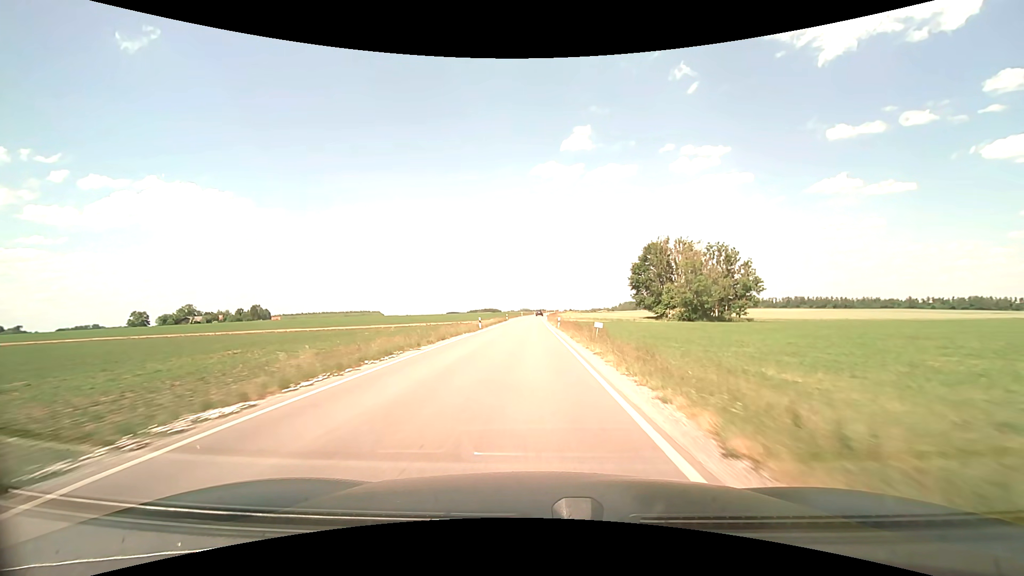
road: secondary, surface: asphalt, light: Day
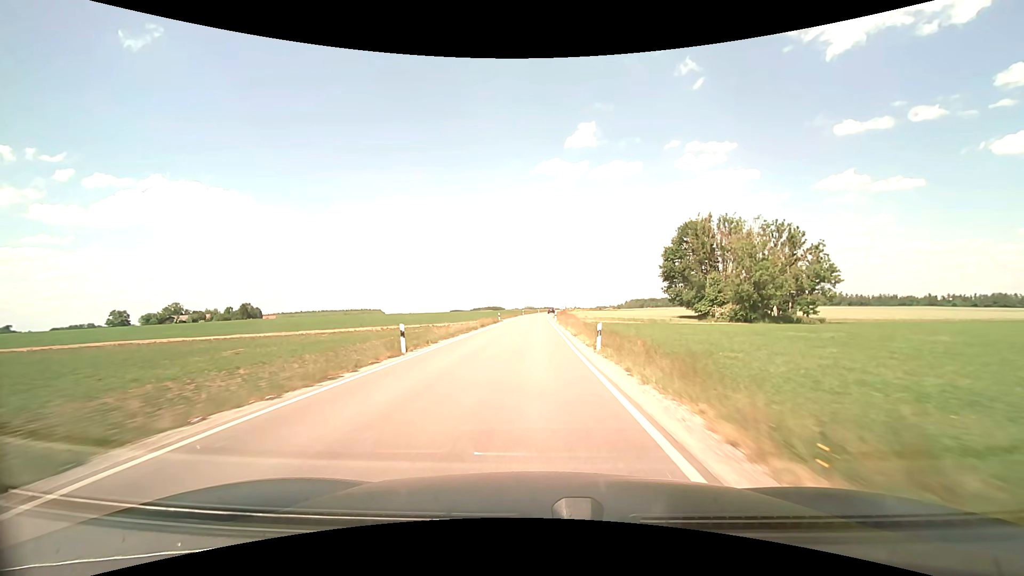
(-0.1, +25.6) m; -1°
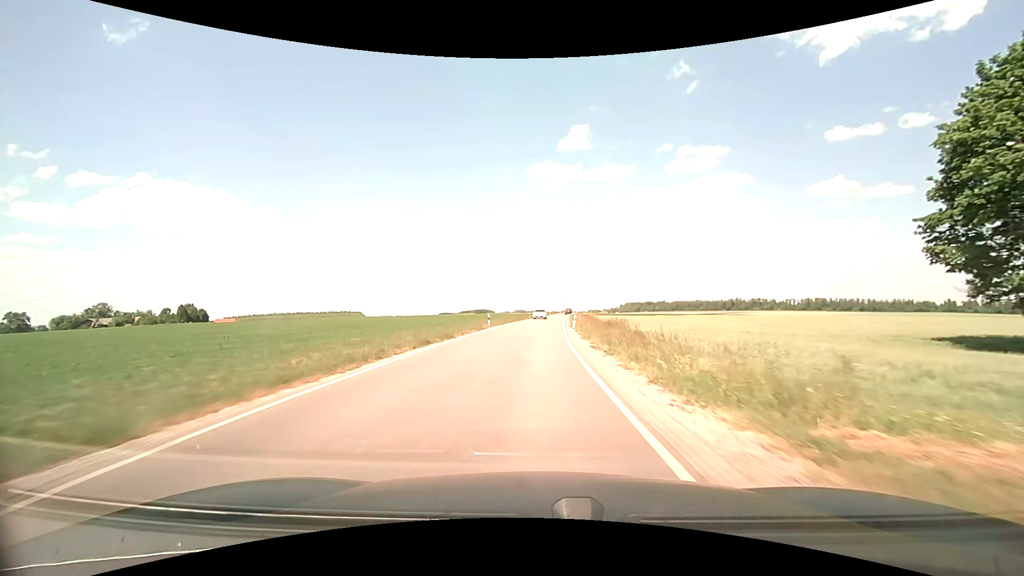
(+0.1, +65.0) m; +1°
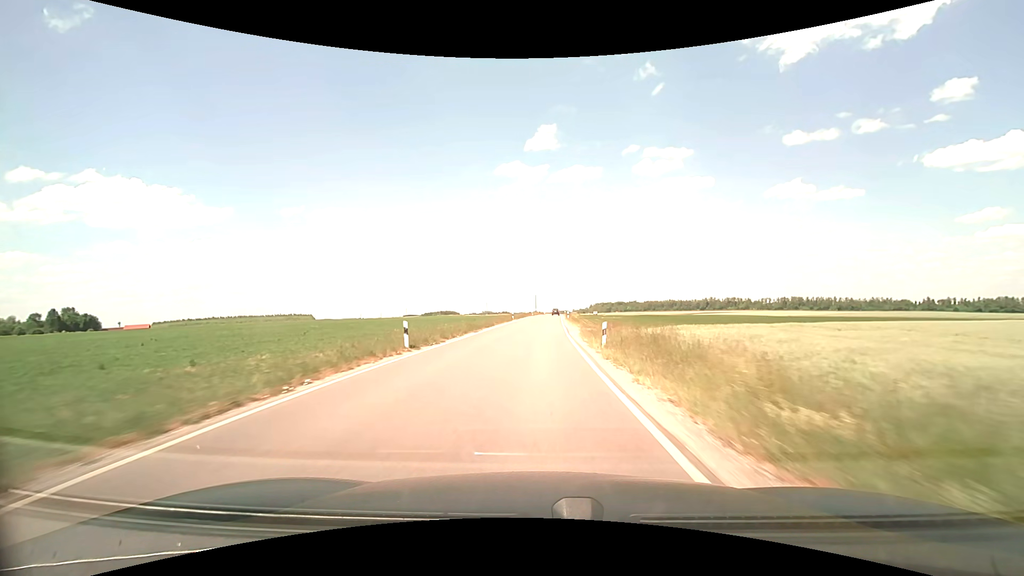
(+2.2, +65.2) m; +4°
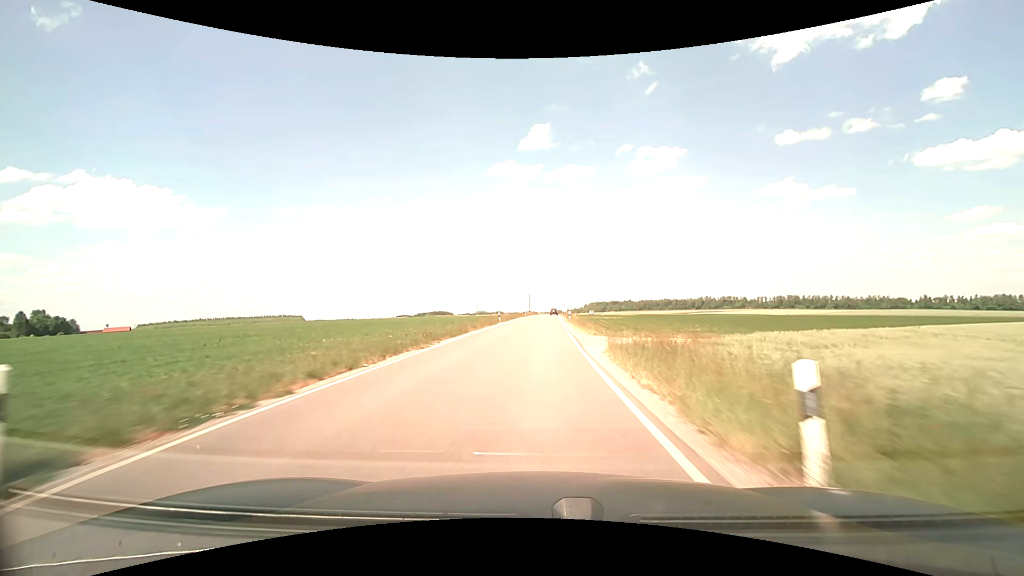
(+0.1, +13.1) m; +1°
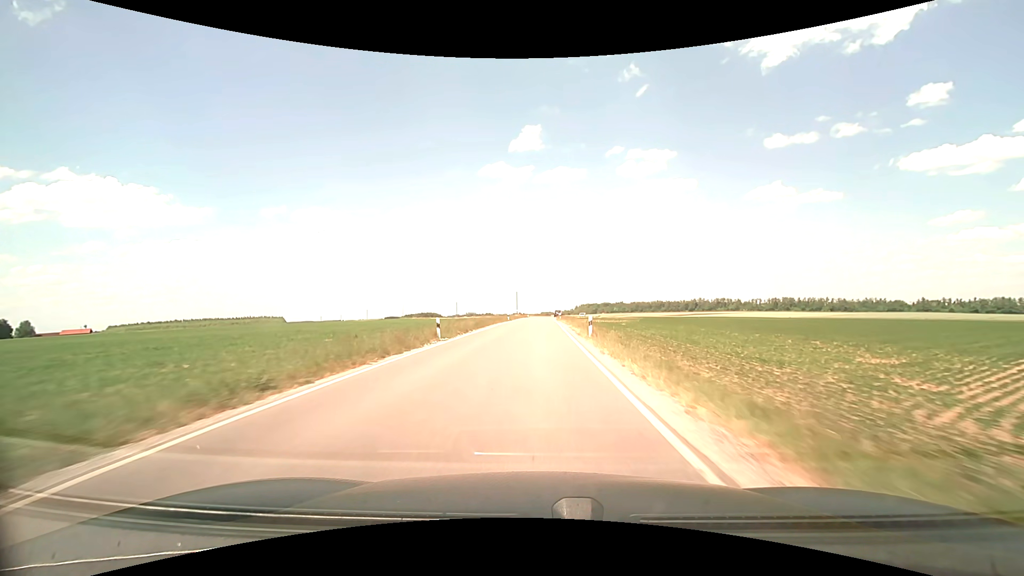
(+0.3, +26.3) m; +1°
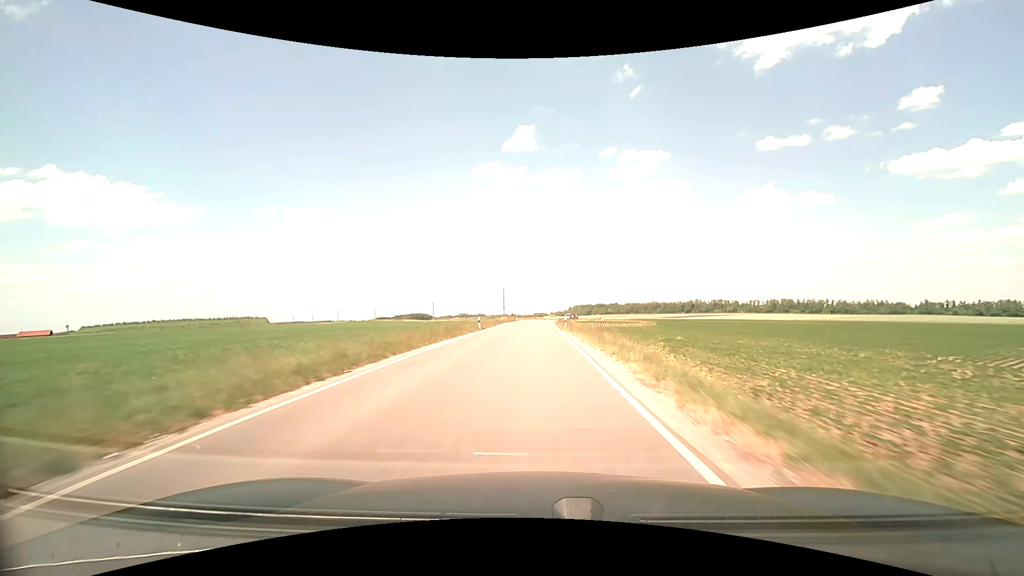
(+0.2, +26.1) m; +1°
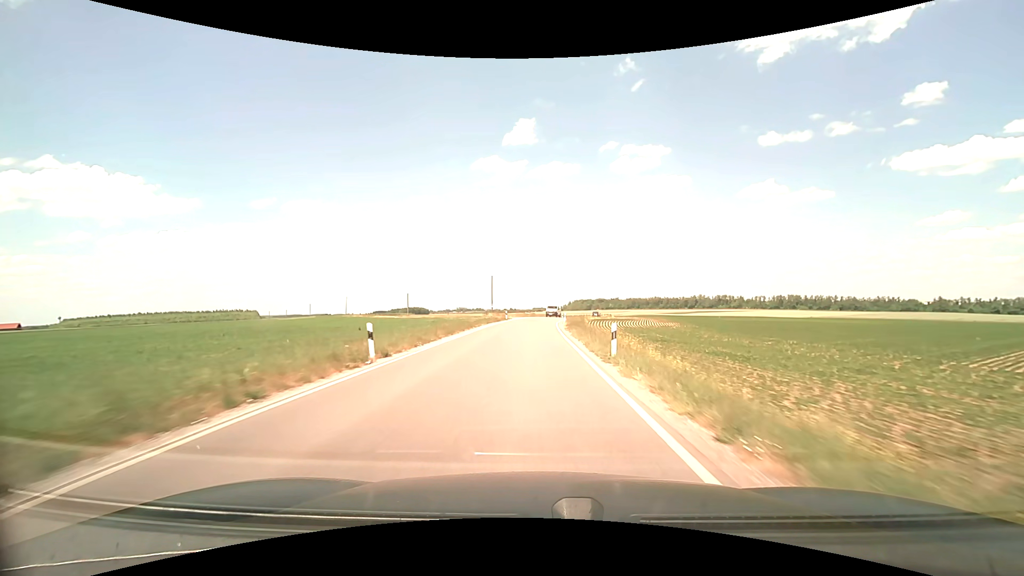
(+0.1, +25.4) m; 0°
(0, +10) (0, +20) (0, +30) (0, +40) (+1, +50) (+1, +60) (+2, +70) (+4, +80) (+6, +90) (+8, +99) m
